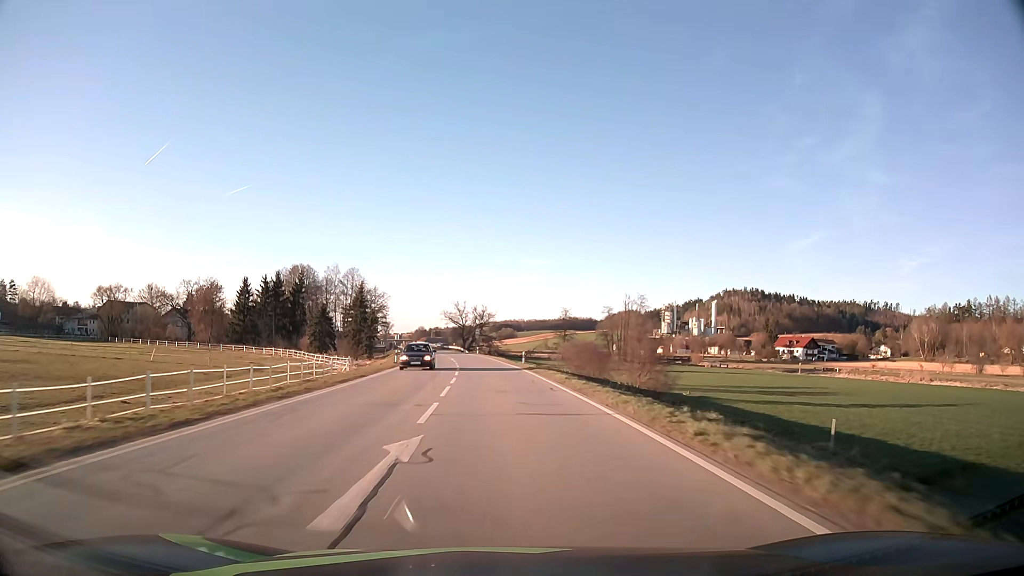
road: secondary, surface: asphalt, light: Day
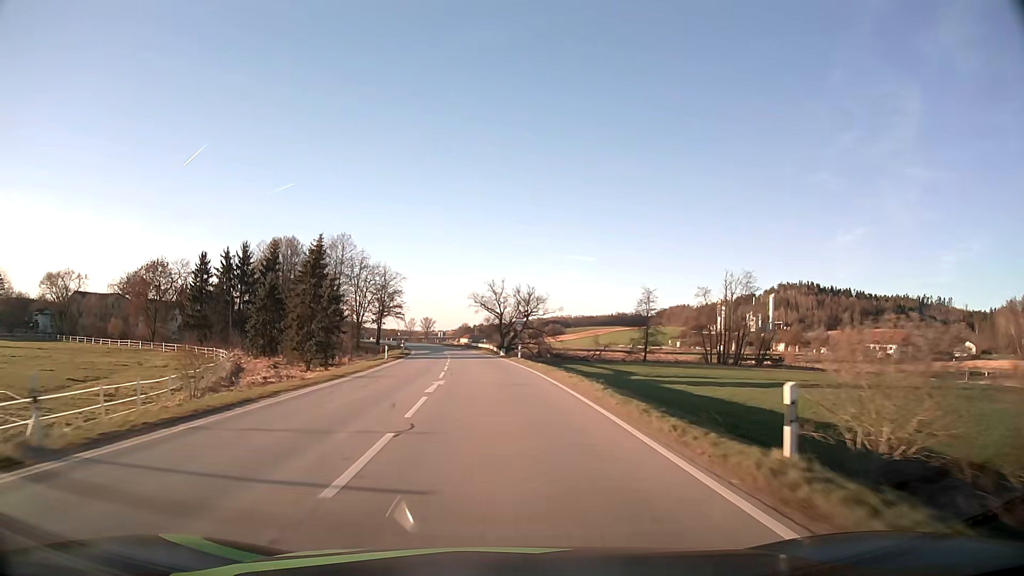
(-1.3, +41.6) m; -4°
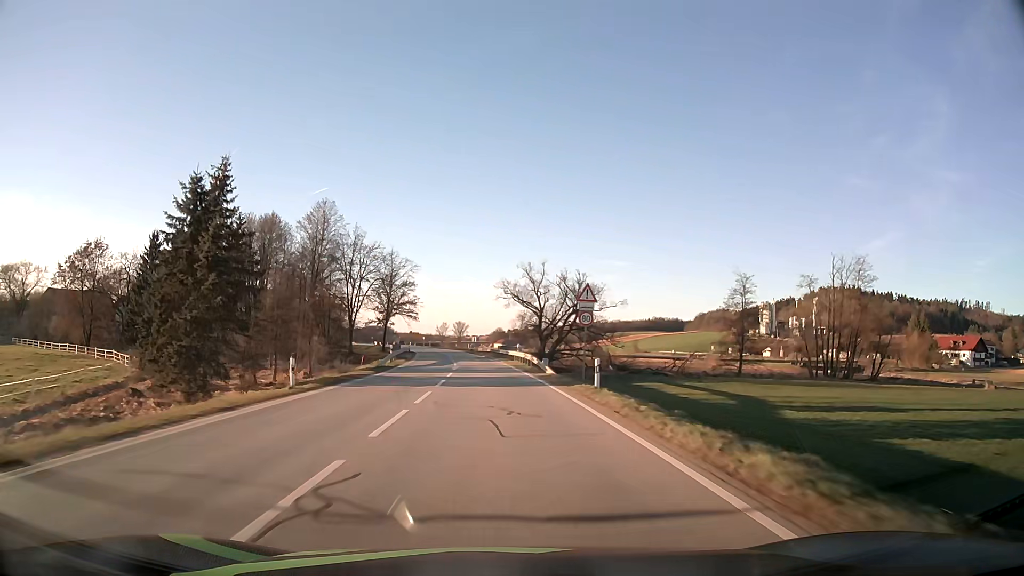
(-0.7, +26.6) m; -3°
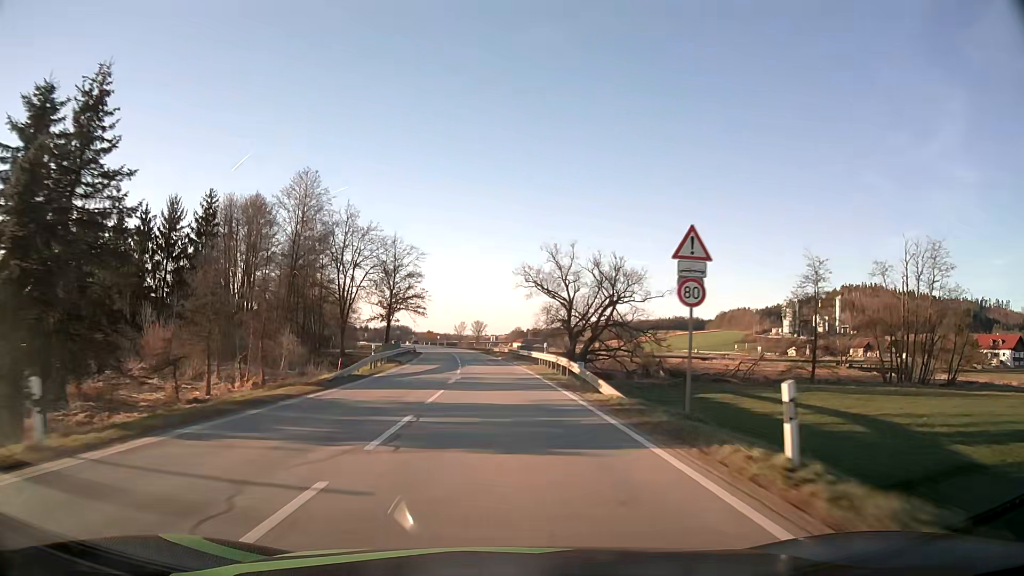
(-0.2, +13.0) m; -2°
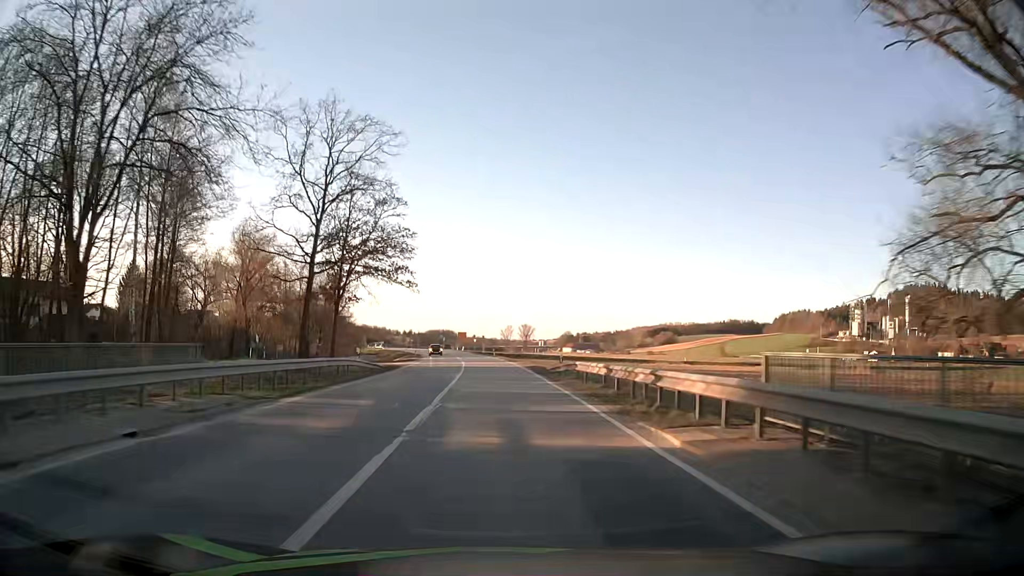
(-2.0, +50.9) m; -4°
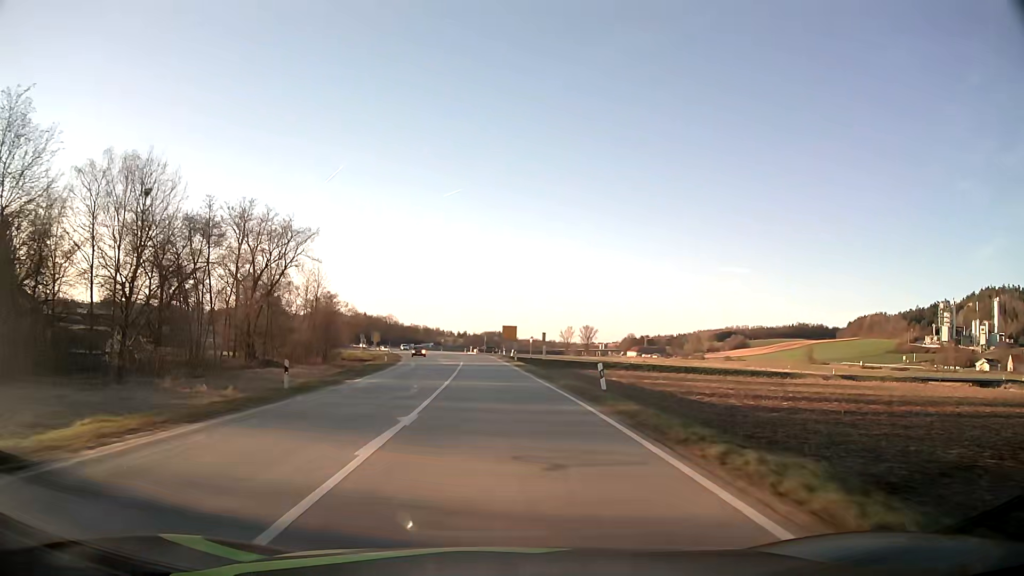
(-2.3, +63.3) m; -5°
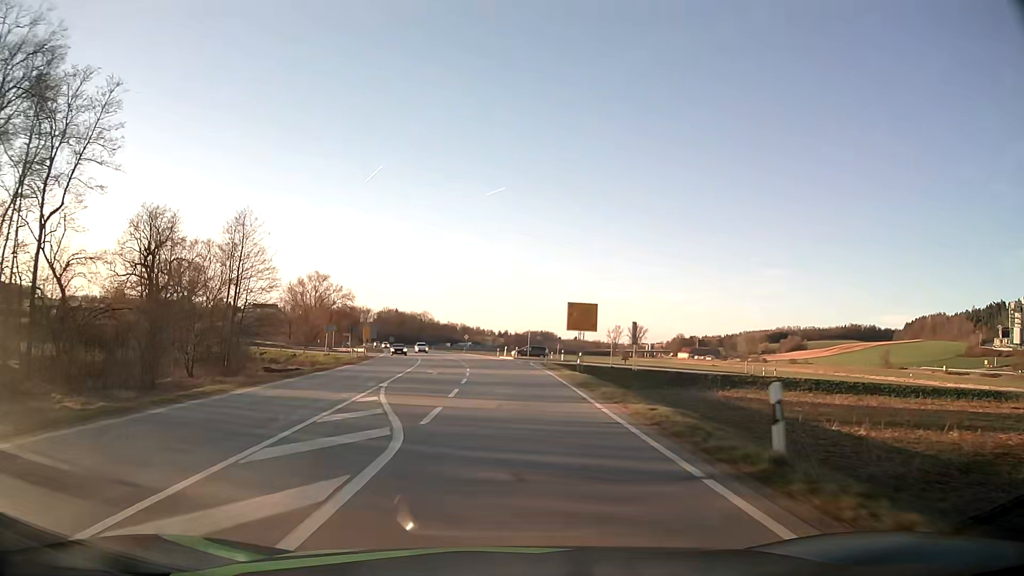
(-1.6, +50.6) m; -3°
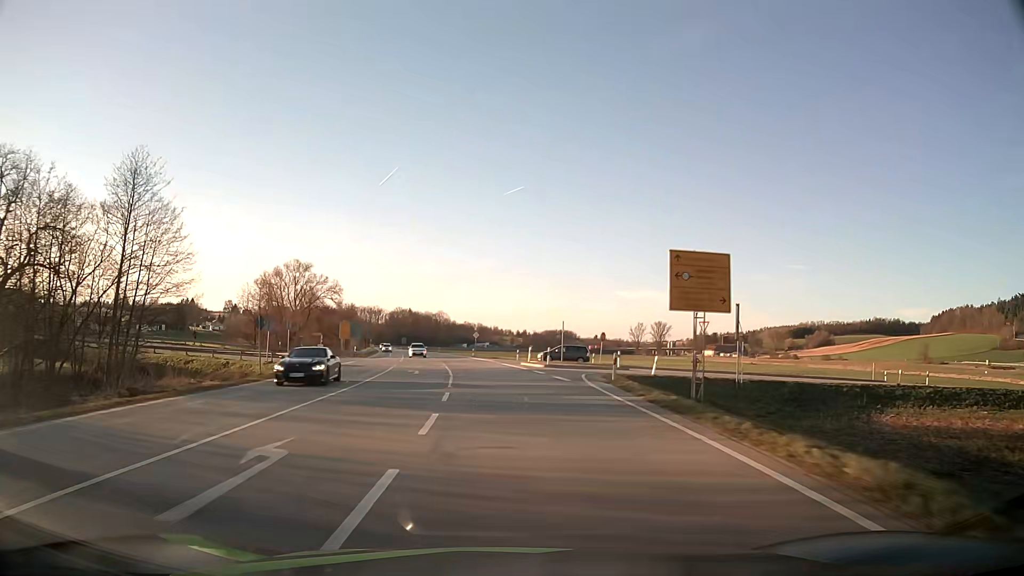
(-0.4, +25.1) m; -2°
(0, +10) (0, +20) (-1, +30) (-2, +40) (-3, +50) (-4, +60) (-5, +70) (-7, +80) (-9, +89) (-10, +99) m
